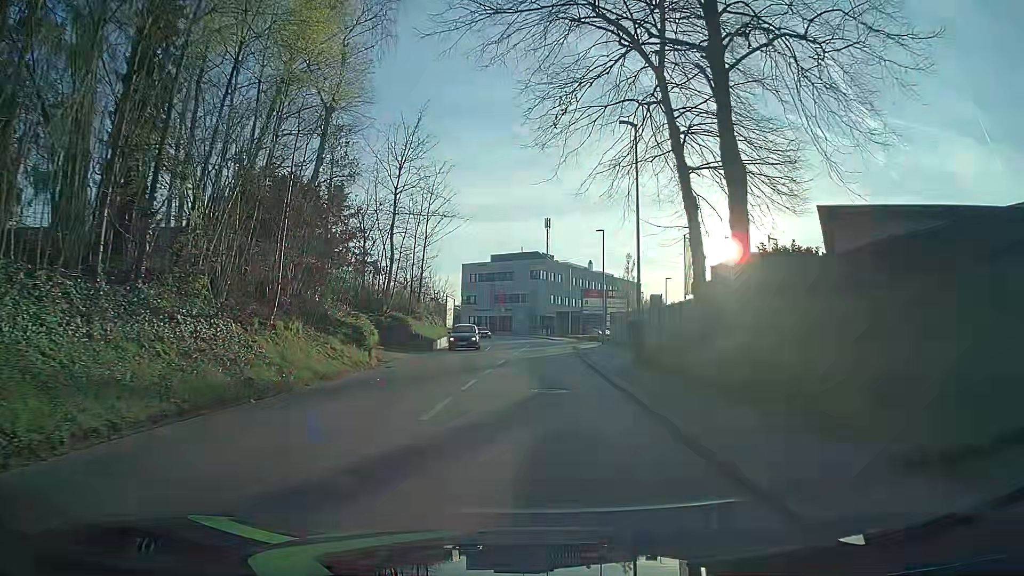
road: tertiary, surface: asphalt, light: Day
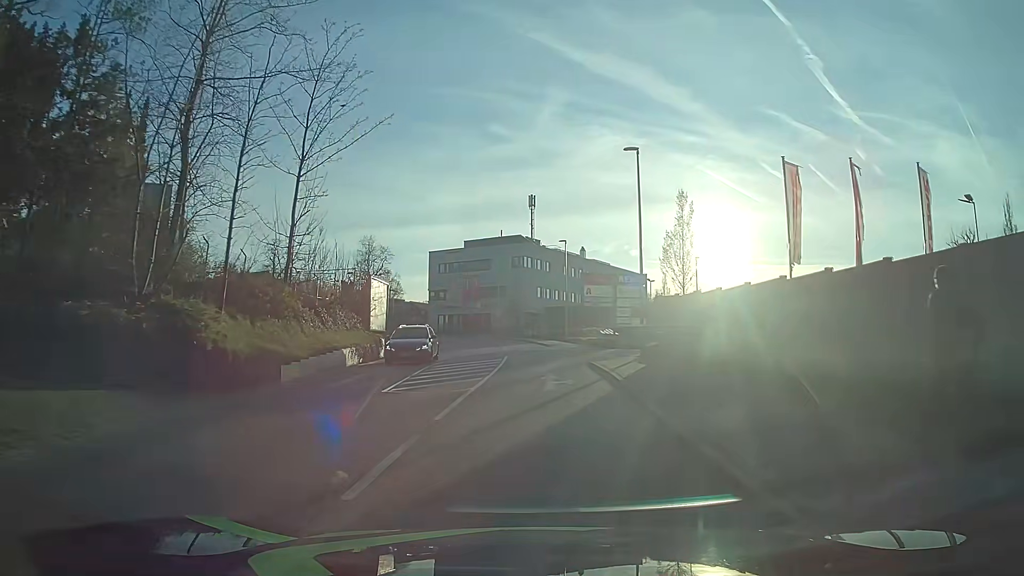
(+0.2, +22.3) m; +3°
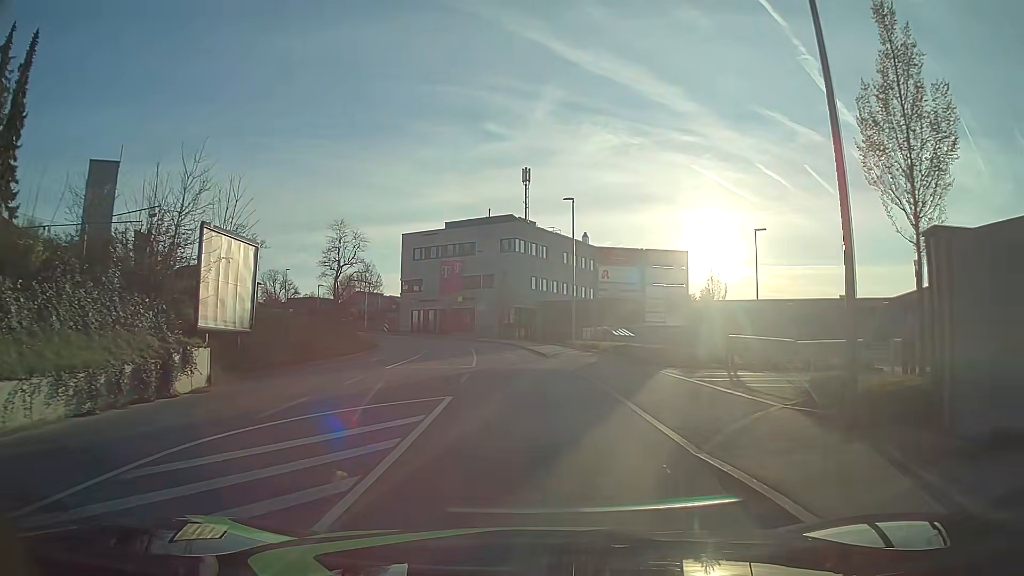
(-0.2, +17.8) m; -1°
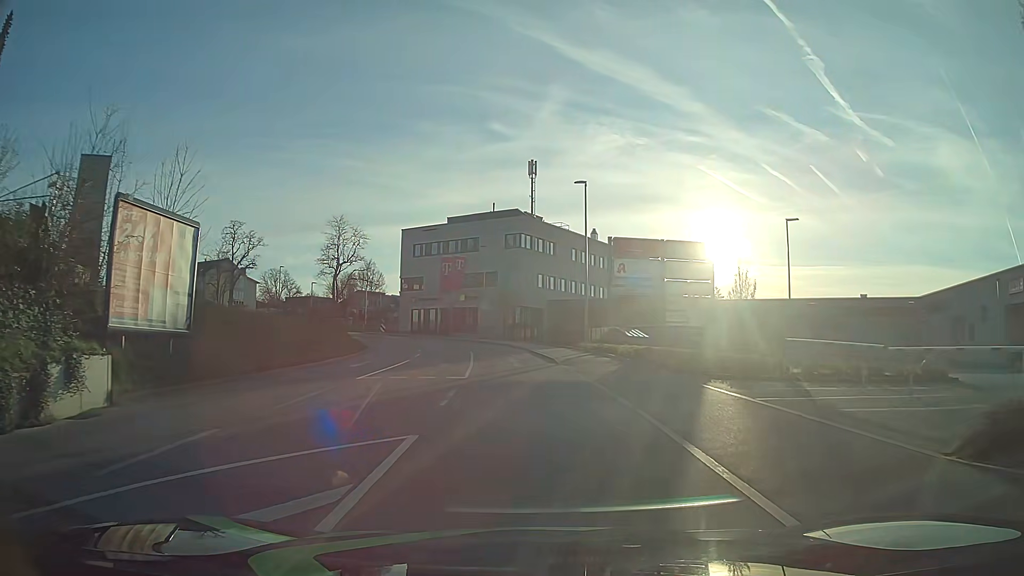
(-0.1, +4.5) m; -1°
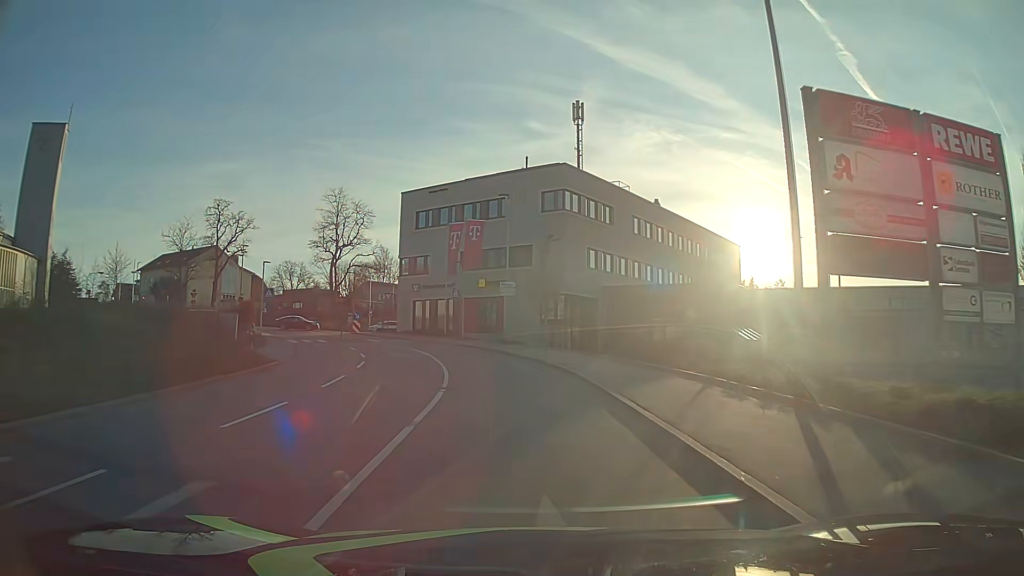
(-0.5, +22.5) m; -3°
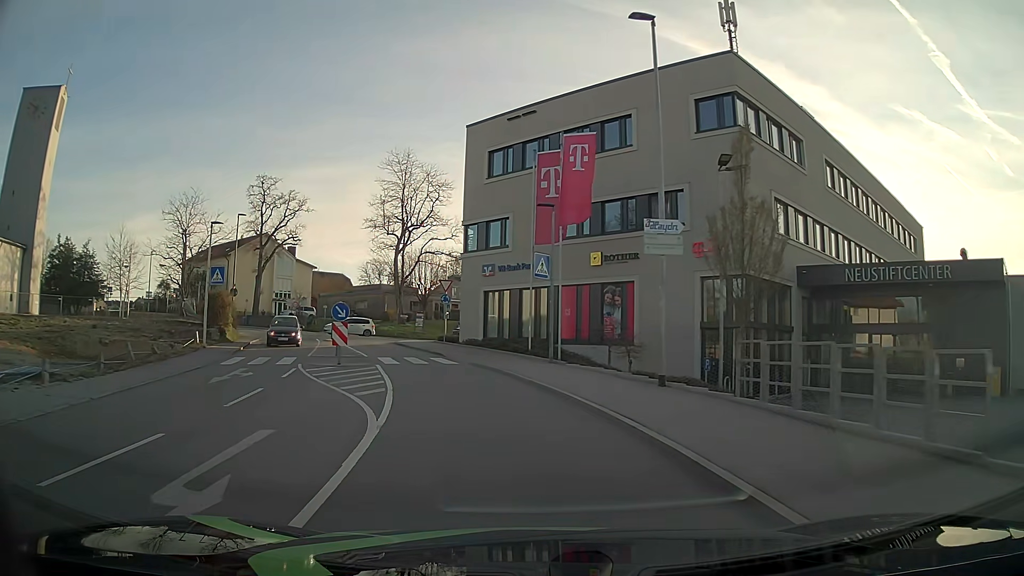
(-1.5, +22.5) m; -10°
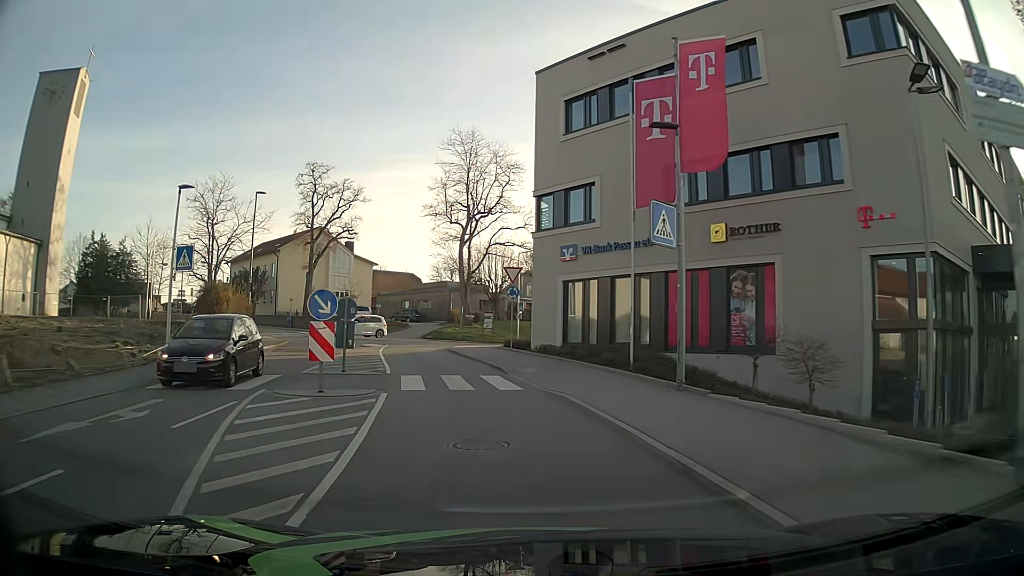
(-0.5, +9.0) m; -7°
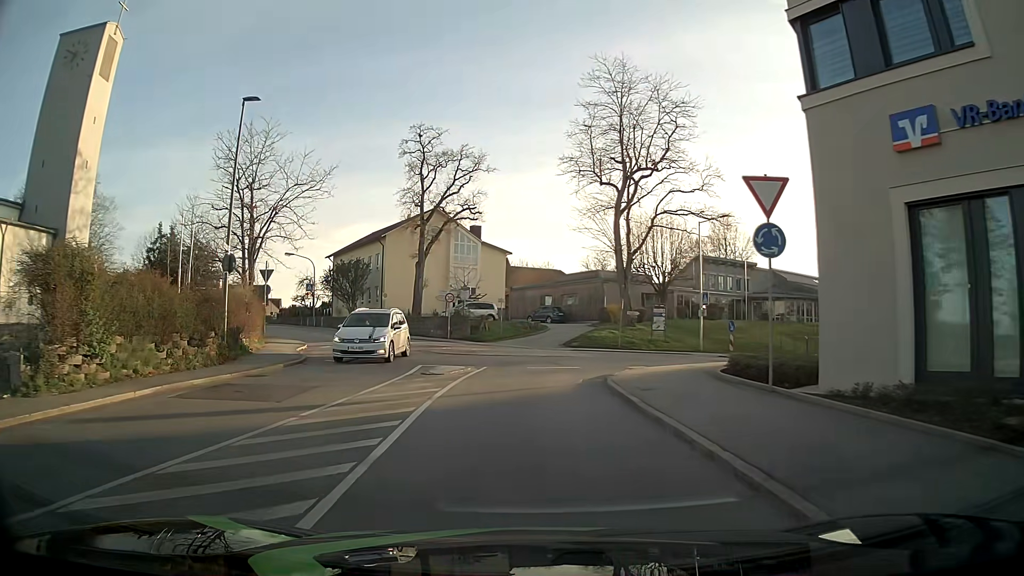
(-1.9, +17.7) m; -13°
